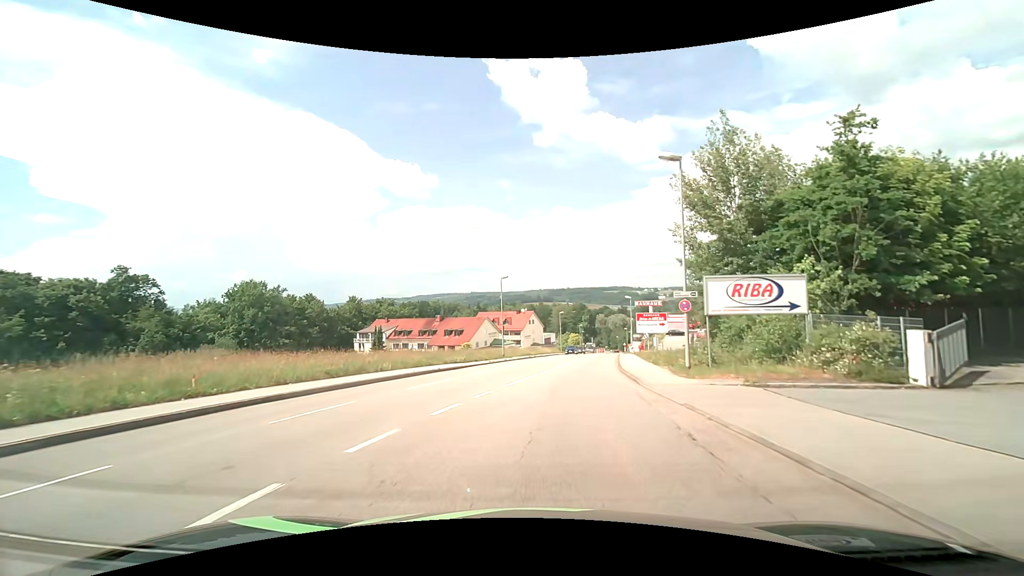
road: tertiary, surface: asphalt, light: Day
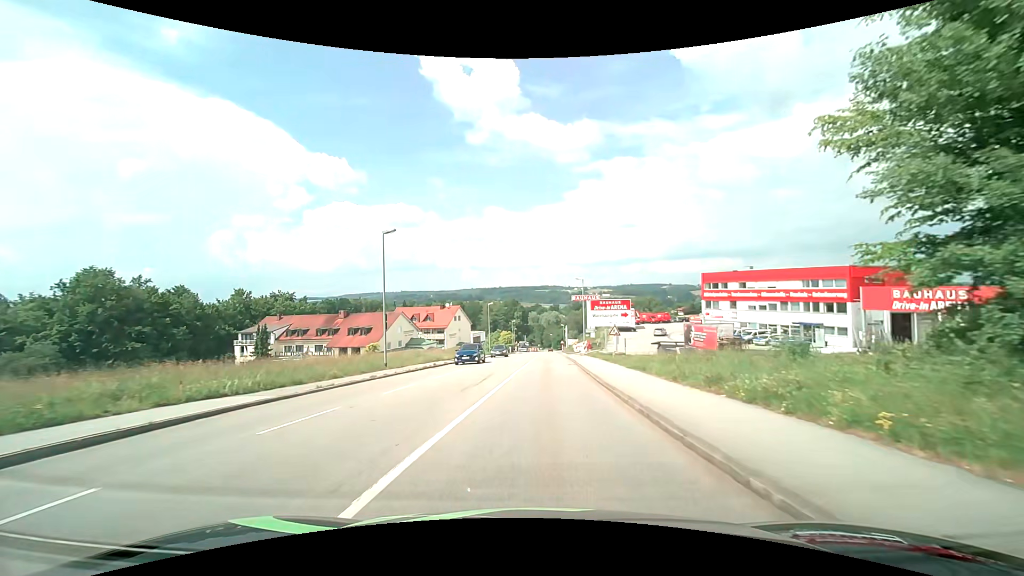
(+1.4, +20.0) m; +8°
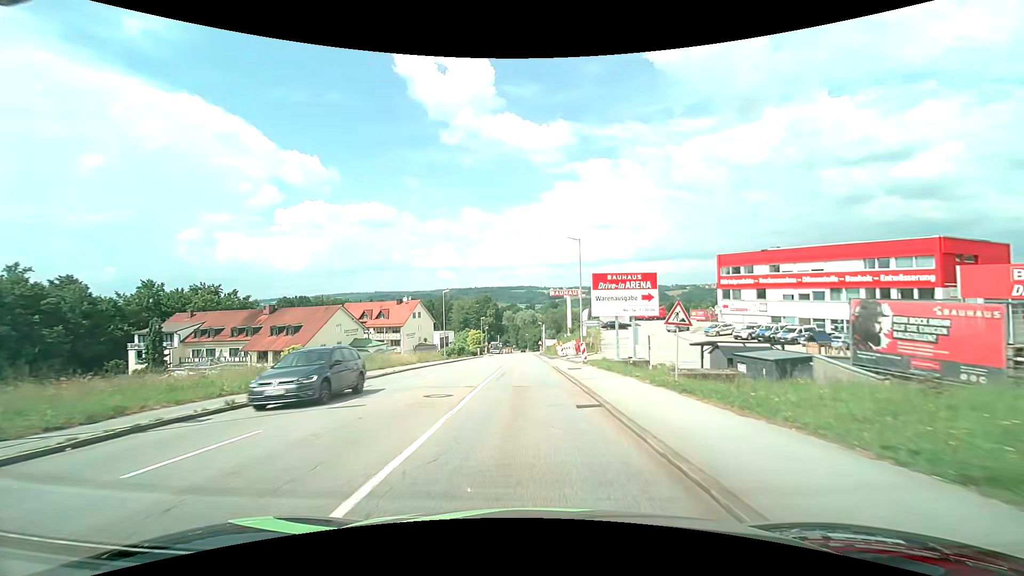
(+0.6, +20.0) m; +3°
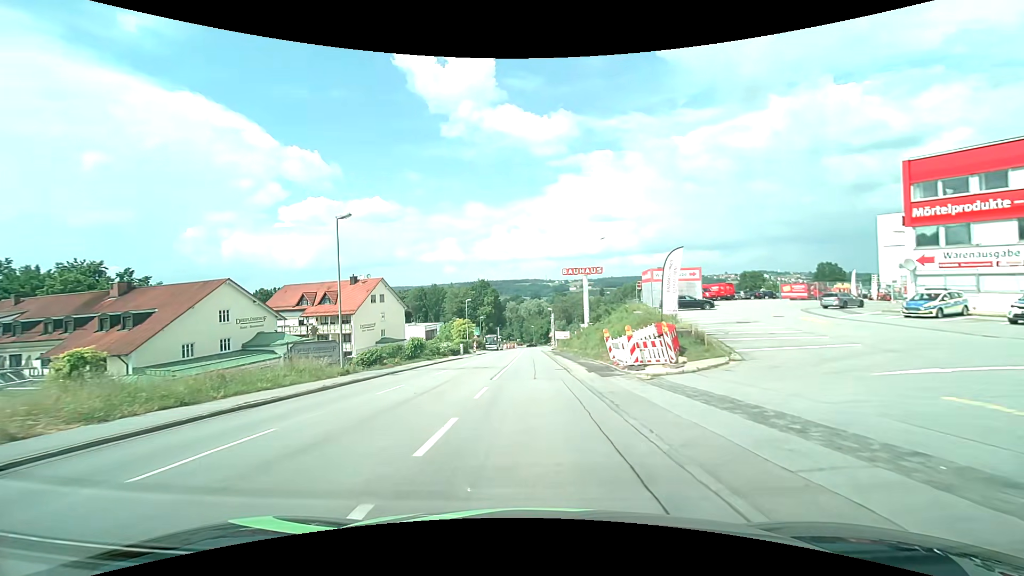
(-0.4, +33.9) m; -1°
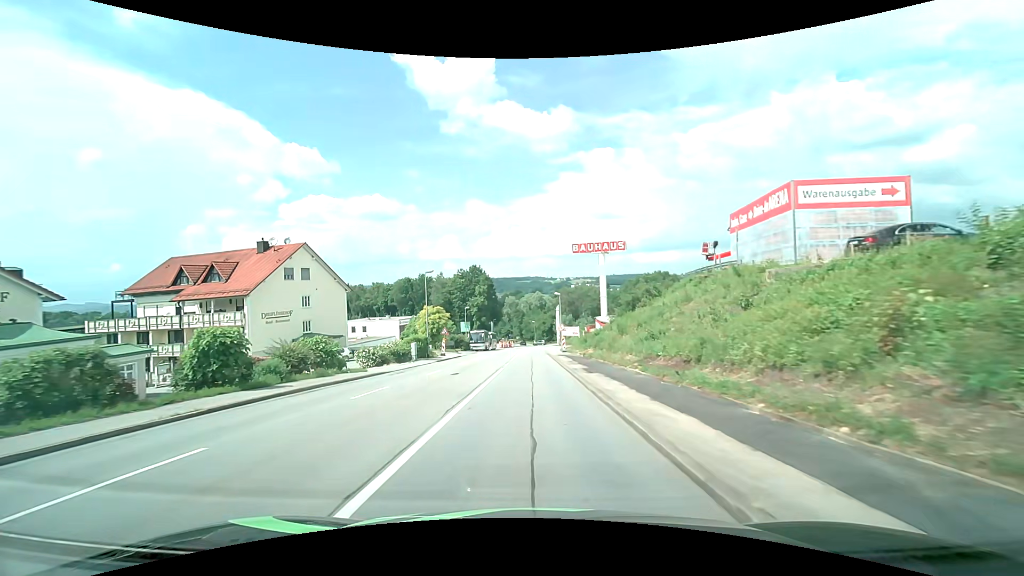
(+0.1, +28.8) m; -1°
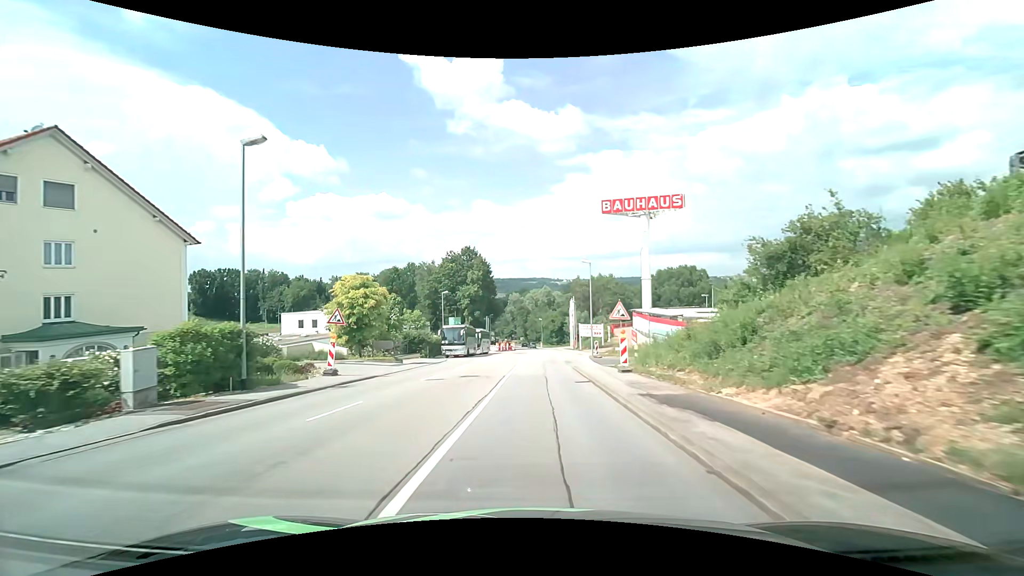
(-0.1, +30.6) m; 0°
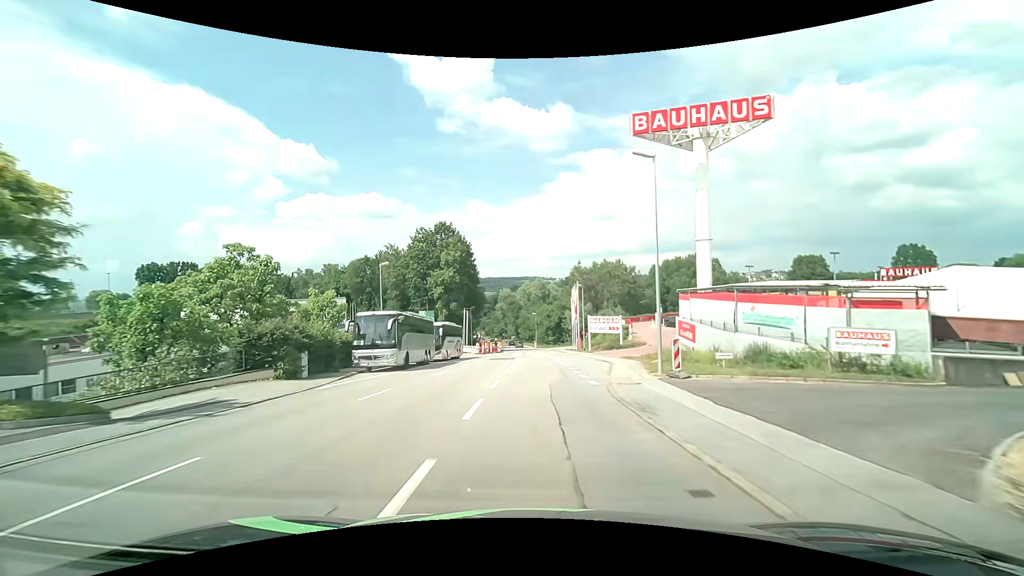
(+0.3, +24.1) m; +1°
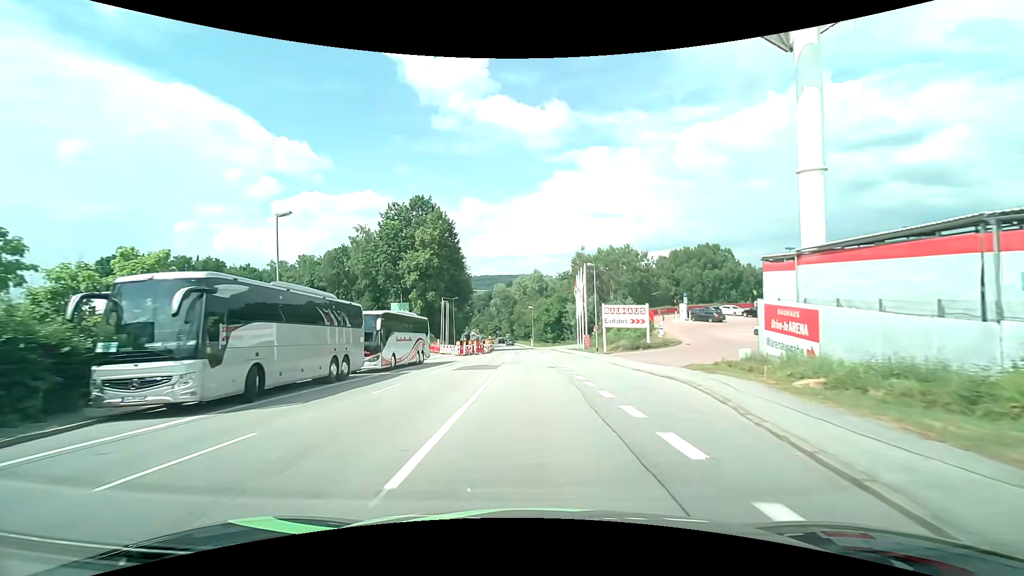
(+0.1, +16.2) m; +1°
(0, +10) (0, +20) (0, +30) (0, +40) (-1, +50) (-1, +60) (-1, +70) (-2, +80) (-2, +90) (-3, +100) m
